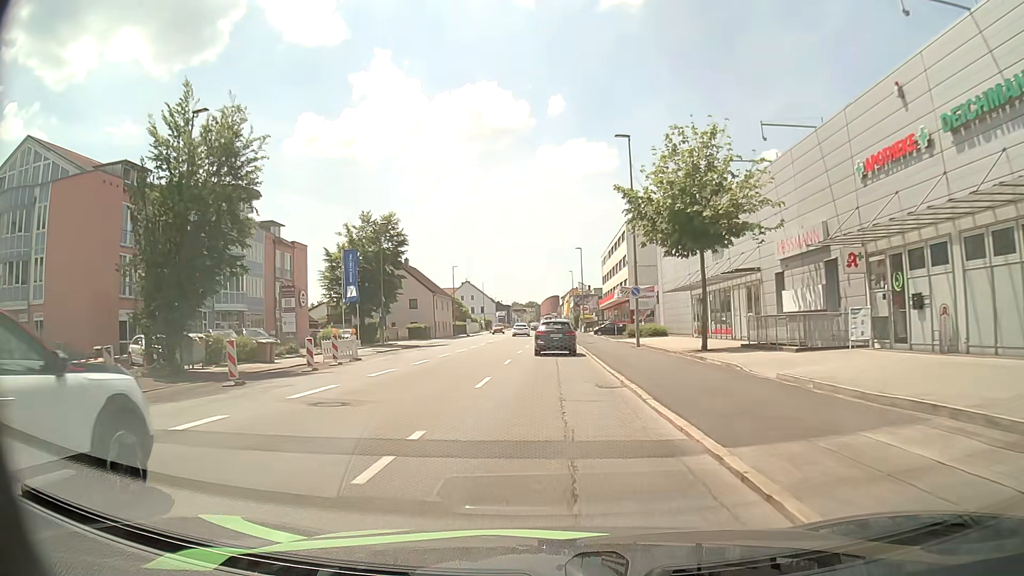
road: tertiary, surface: asphalt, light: Day
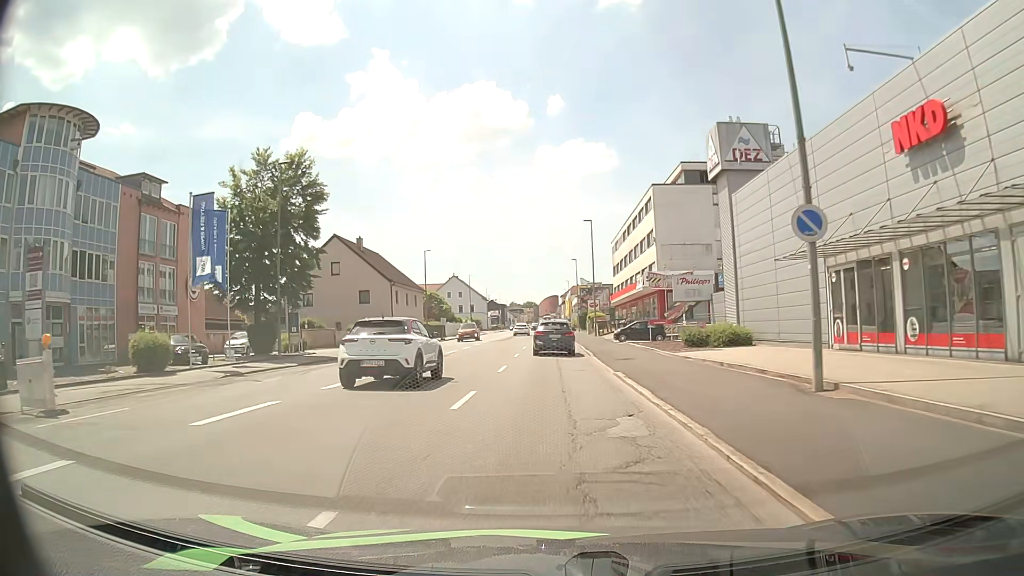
(+0.1, +22.1) m; 0°
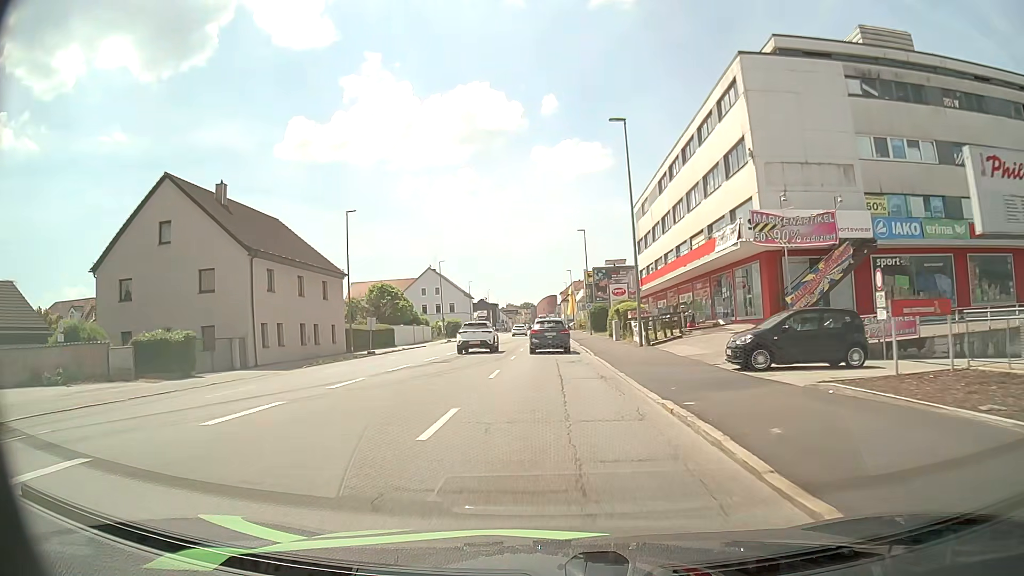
(+0.1, +29.8) m; 0°
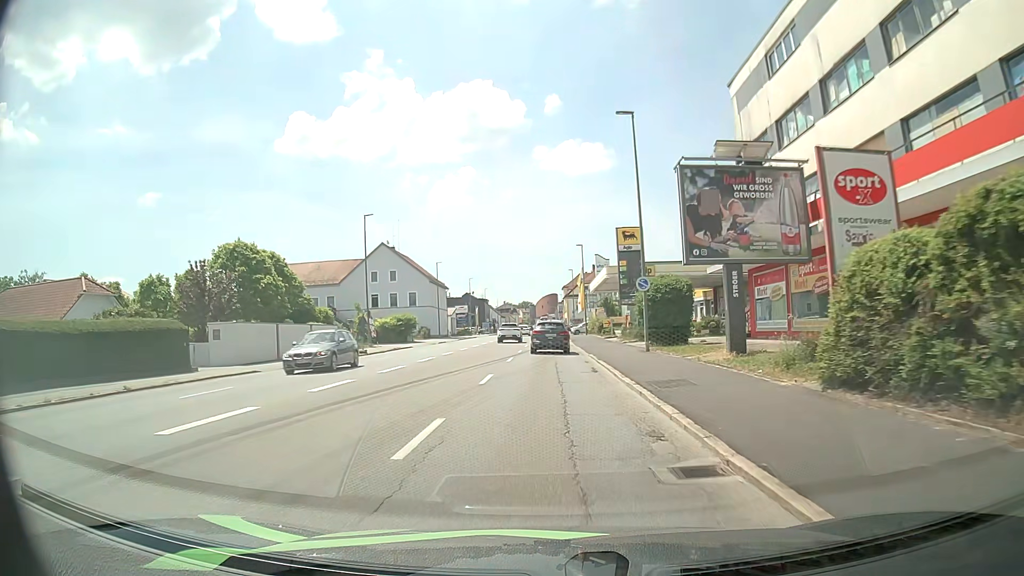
(0.0, +37.4) m; 0°
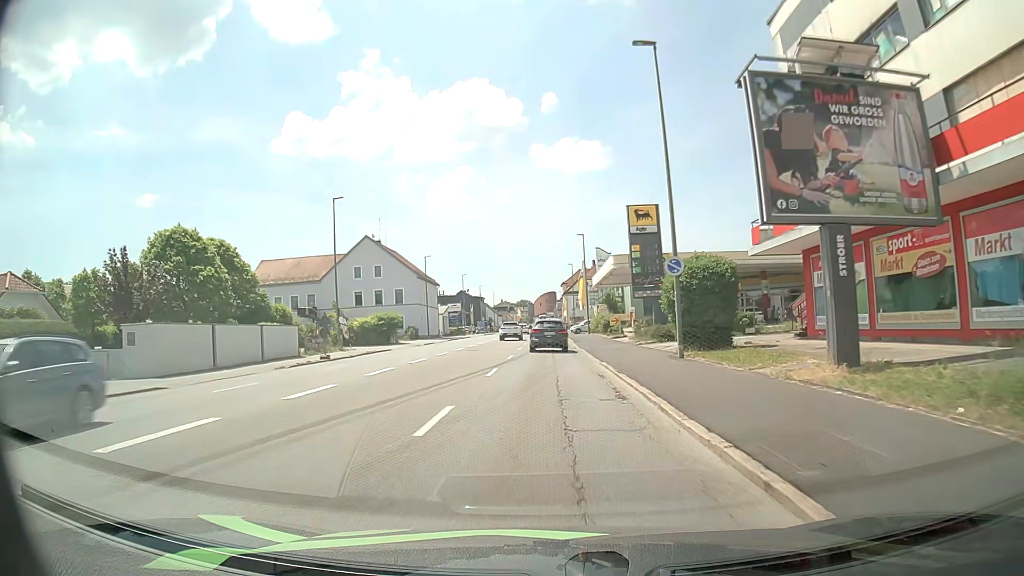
(+0.1, +7.4) m; +1°
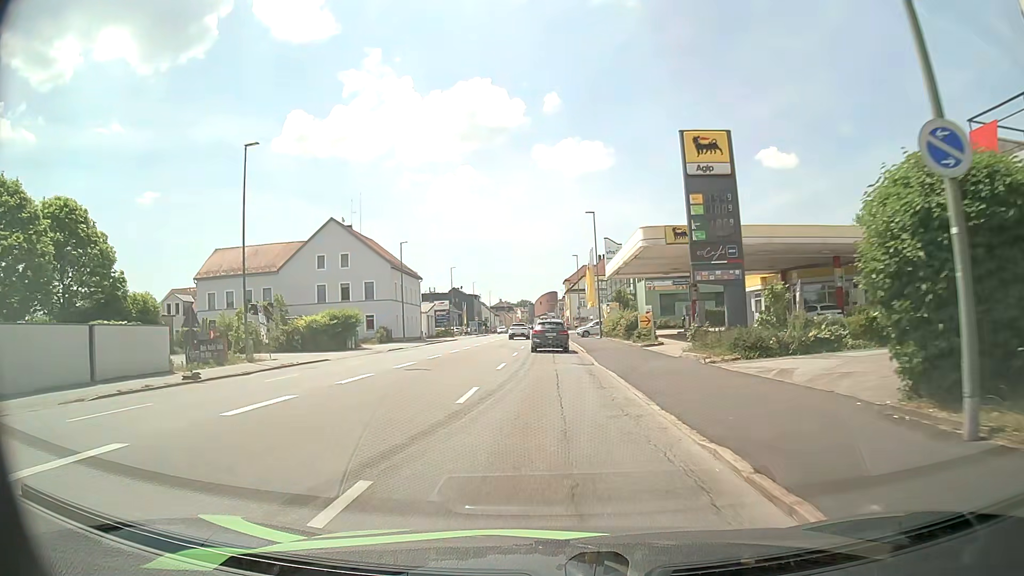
(0.0, +14.7) m; 0°
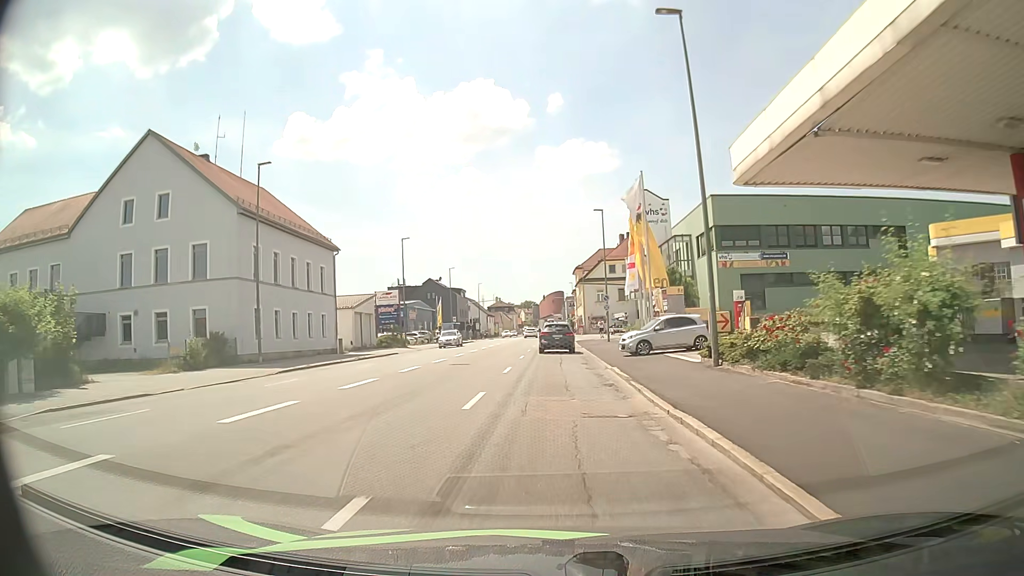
(-0.2, +36.5) m; -1°
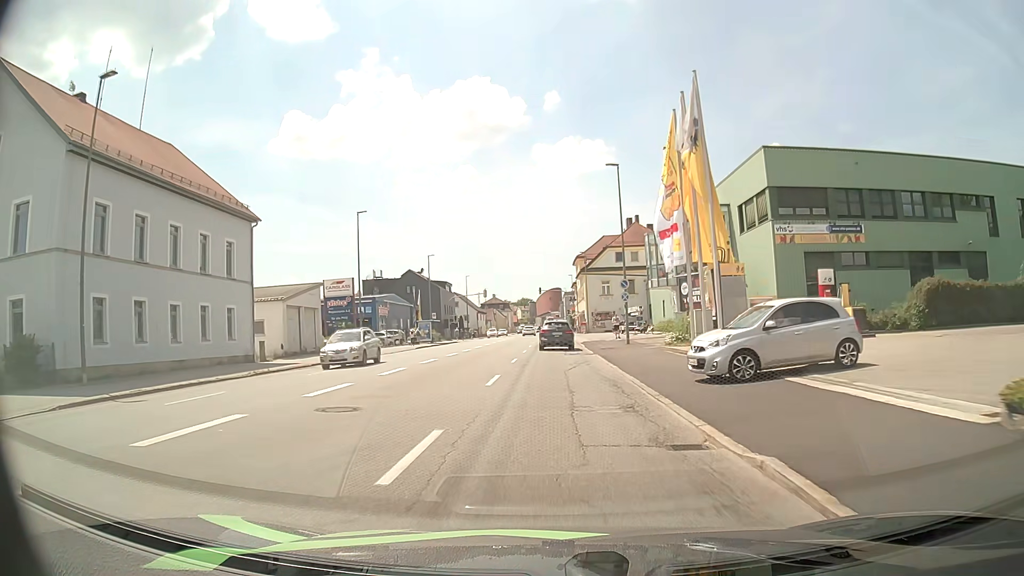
(+0.1, +14.5) m; 0°
(0, +10) (0, +20) (0, +30) (0, +40) (+1, +50) (+1, +60) (+1, +70) (+1, +80) (+1, +90) (+1, +100) m
